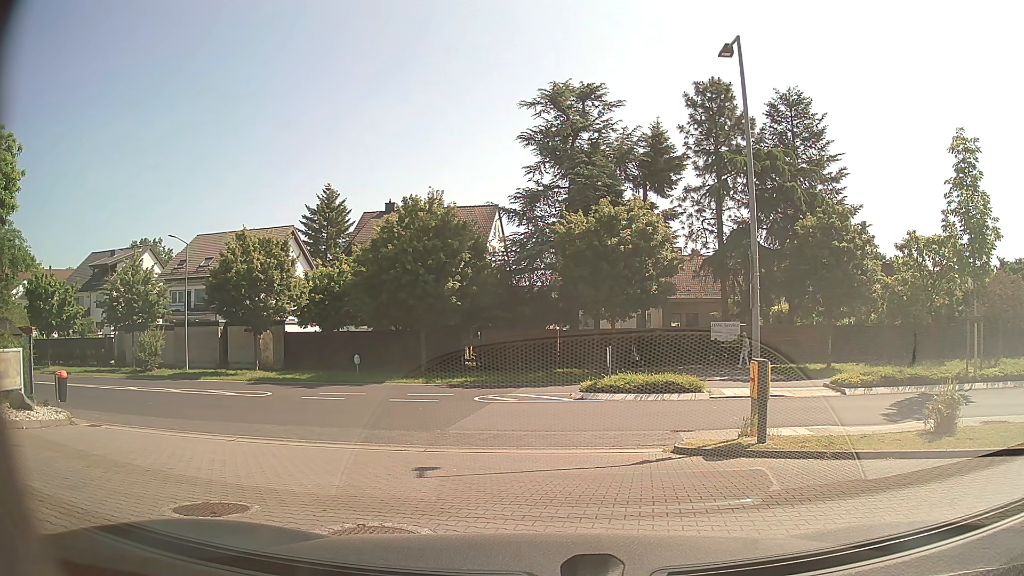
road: service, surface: paving_stones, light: Day
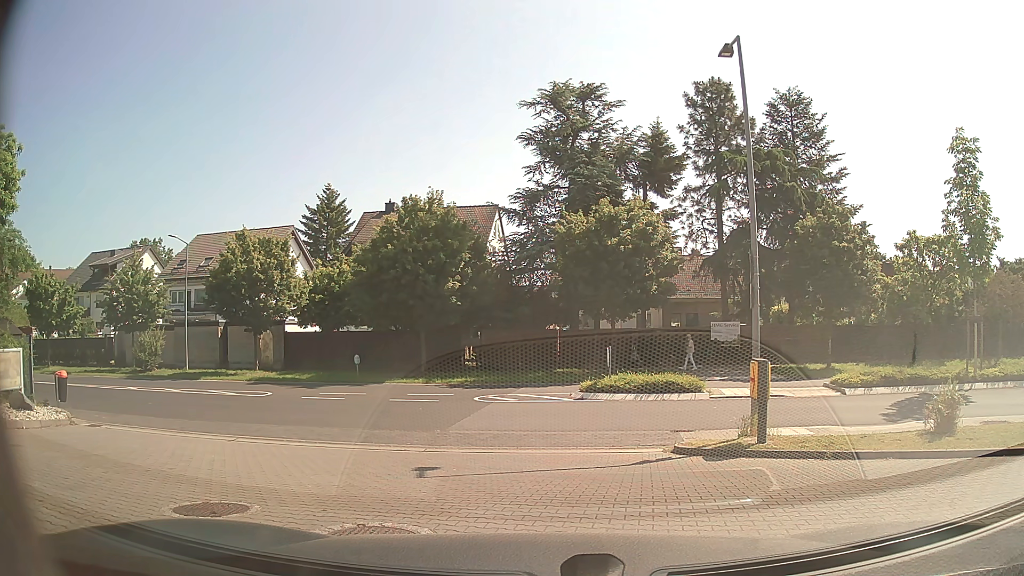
(0.0, 0.0) m; 0°
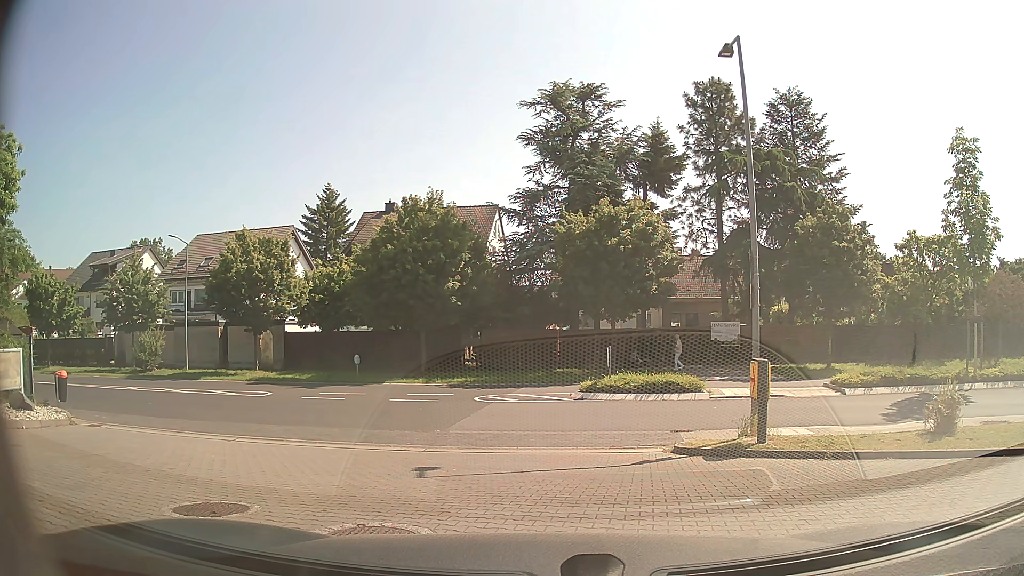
(0.0, 0.0) m; 0°
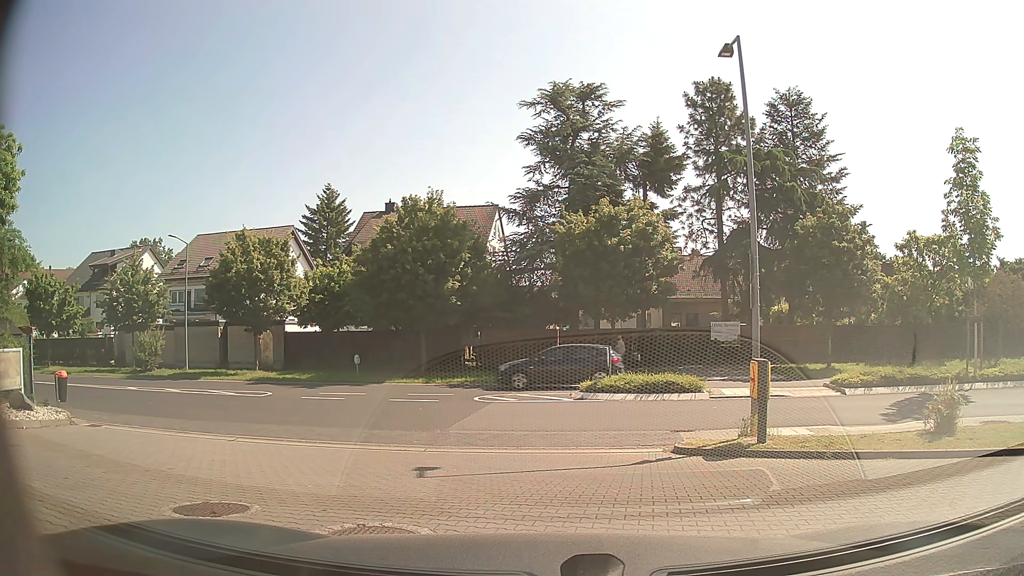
(0.0, 0.0) m; 0°
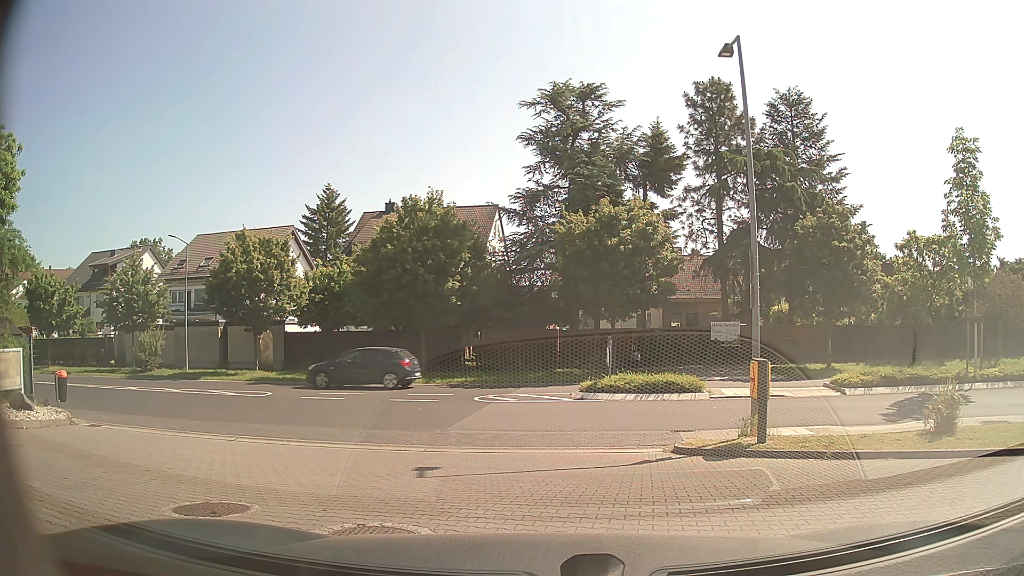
(0.0, 0.0) m; 0°
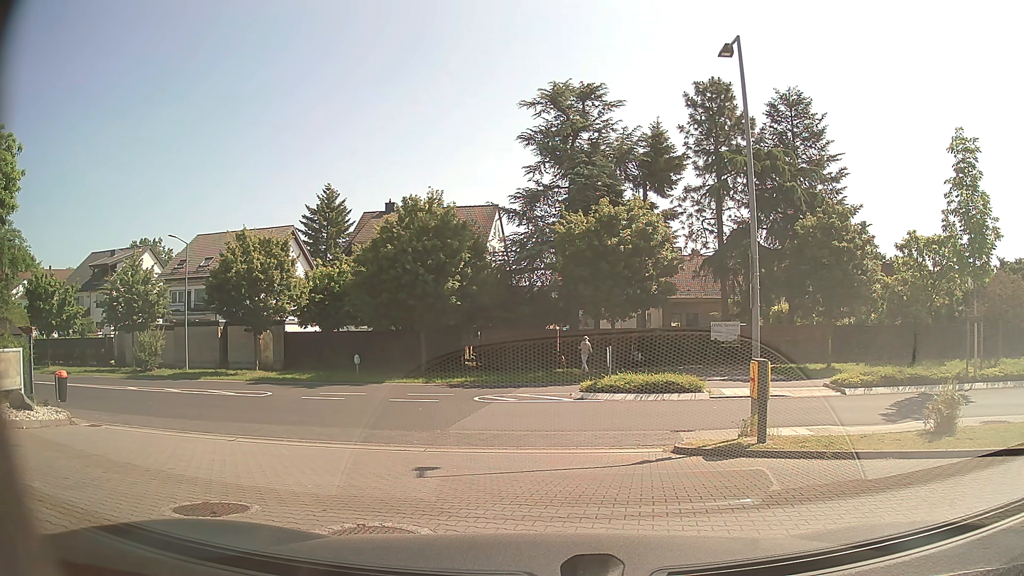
(0.0, 0.0) m; 0°
